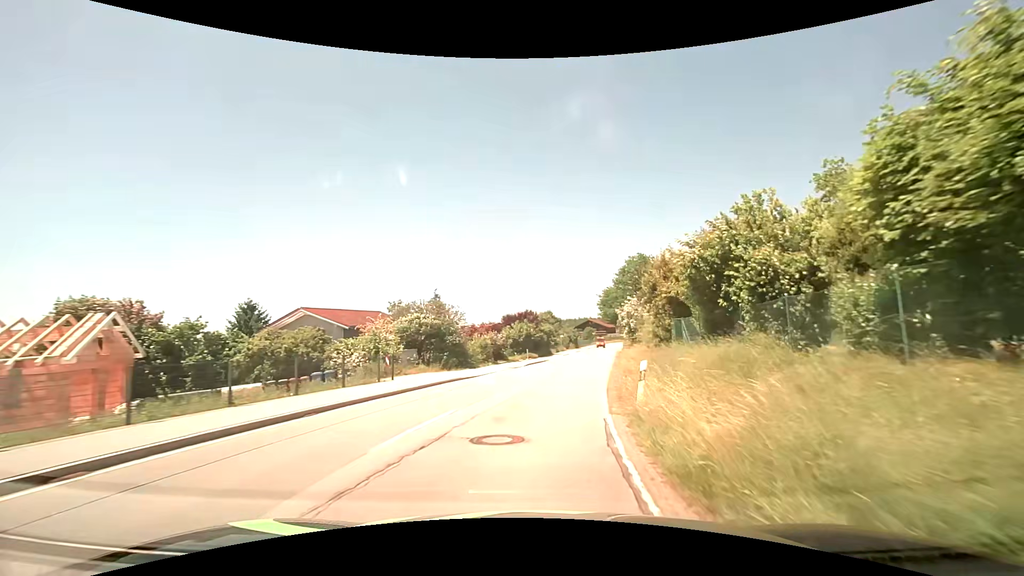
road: tertiary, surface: asphalt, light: Day
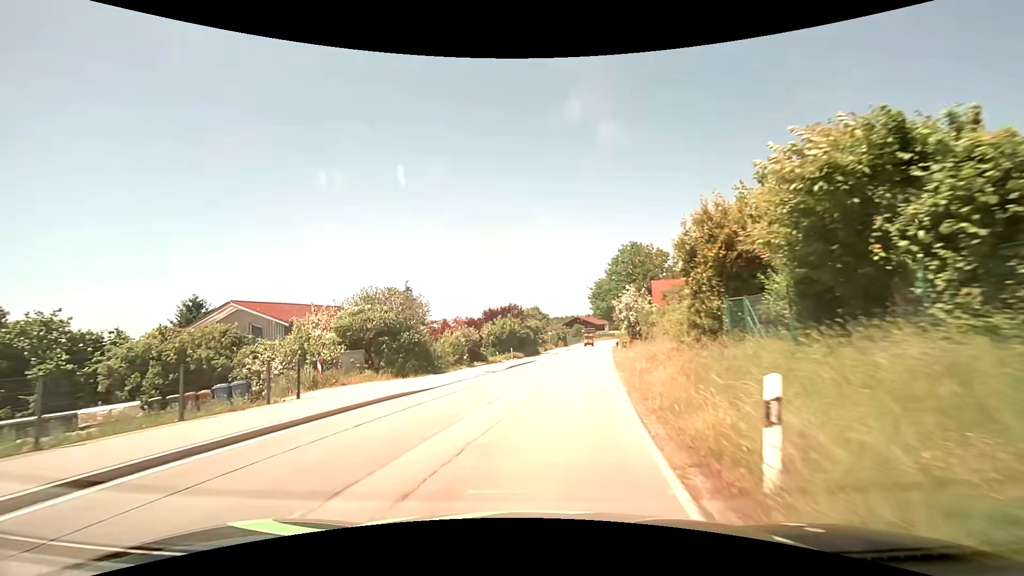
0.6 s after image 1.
(+0.2, +6.9) m; +2°
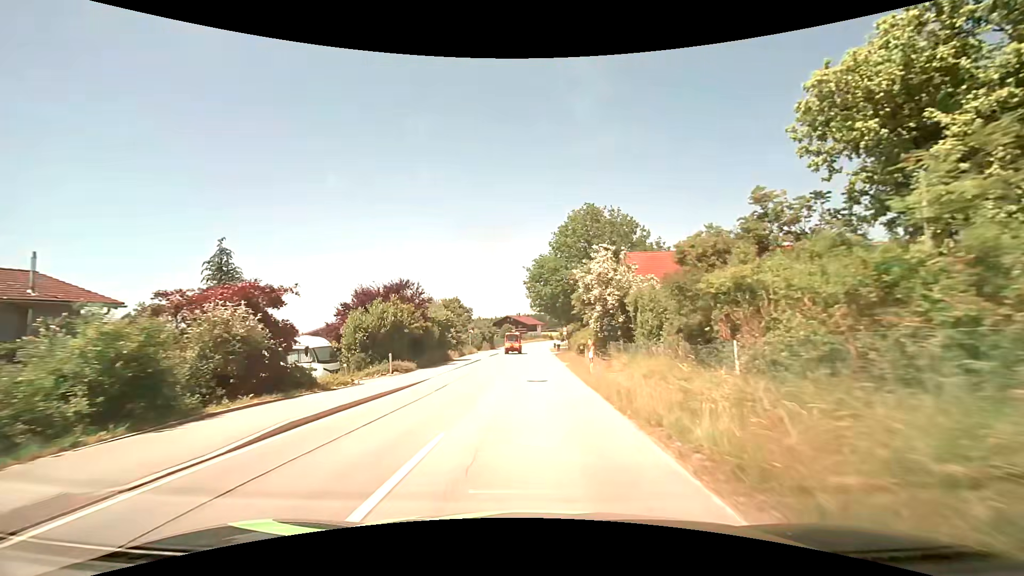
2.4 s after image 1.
(+1.2, +20.2) m; +7°
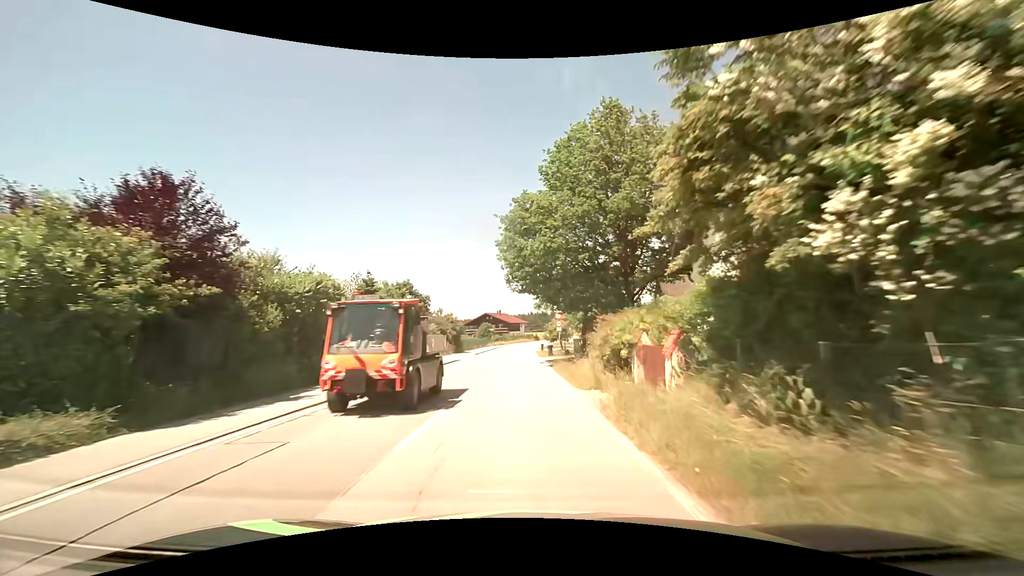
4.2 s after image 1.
(+0.3, +20.0) m; +2°
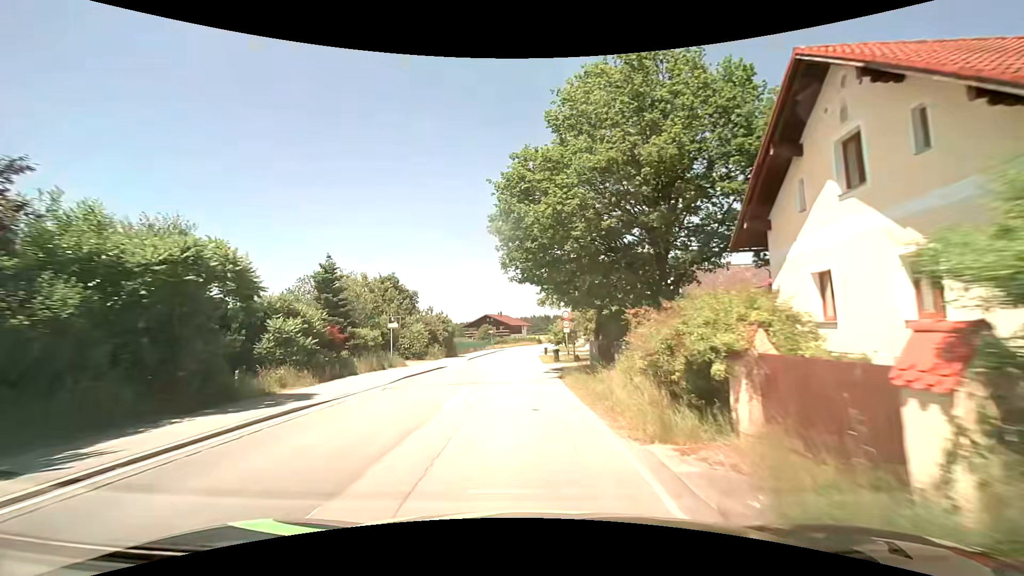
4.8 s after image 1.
(0.0, +6.7) m; -1°
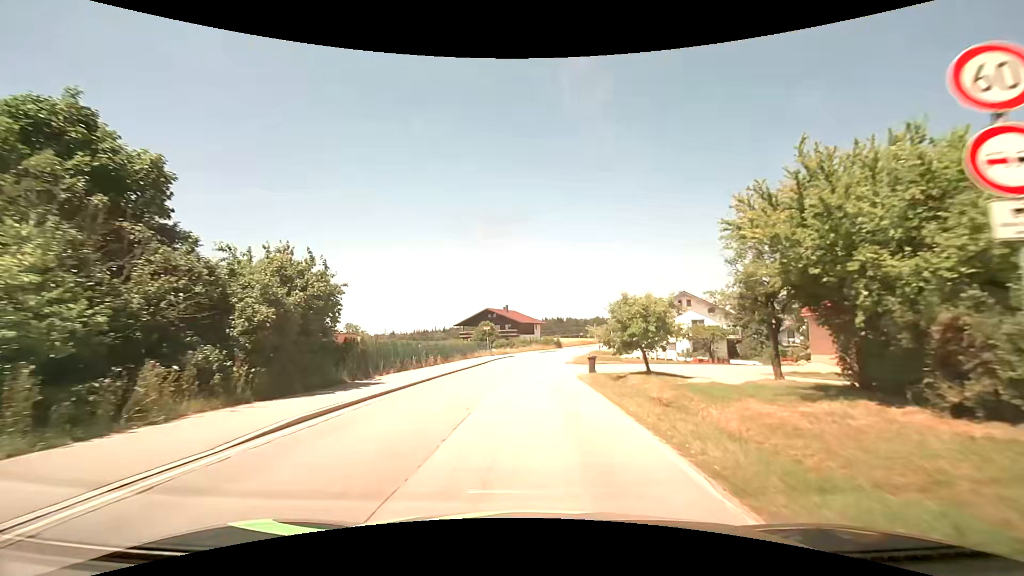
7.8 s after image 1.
(-0.5, +33.8) m; 0°
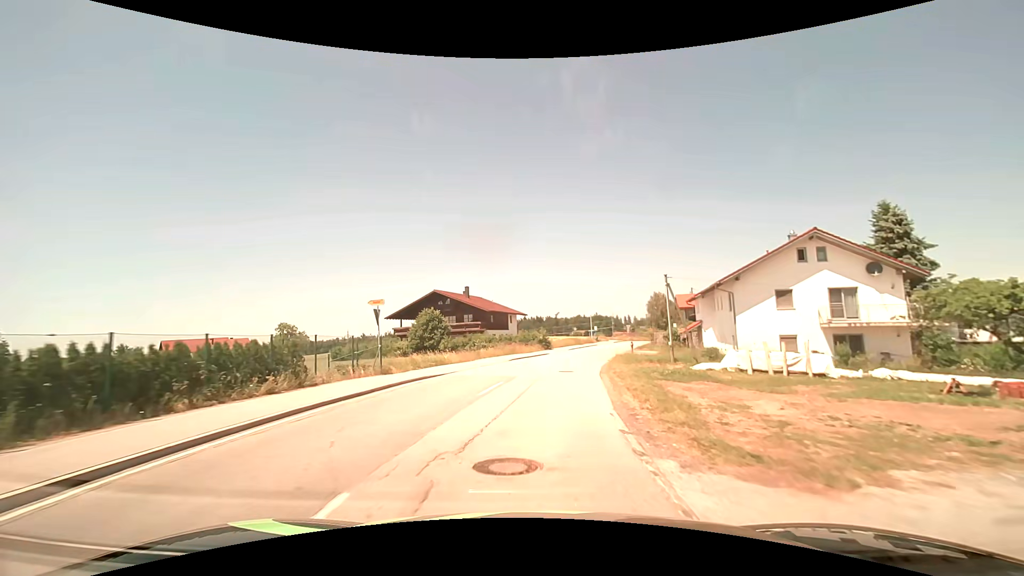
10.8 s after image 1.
(+0.5, +35.4) m; +2°
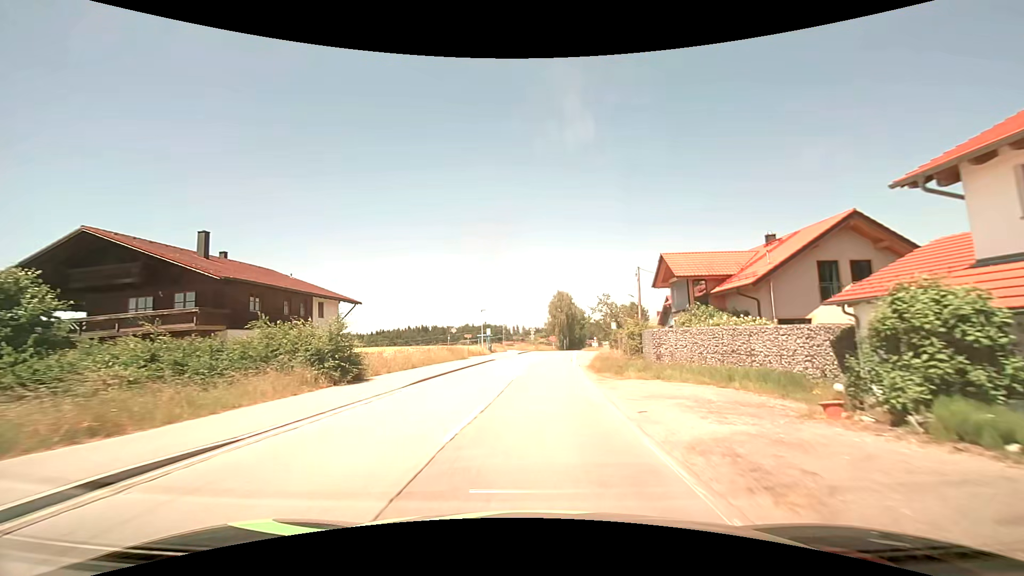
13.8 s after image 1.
(+3.7, +38.1) m; +12°
(0, +10) (+1, +20) (+1, +30) (+2, +40) (+3, +50) (+4, +60) (+5, +70) (+6, +80) (+7, +90) (+8, +100) m
